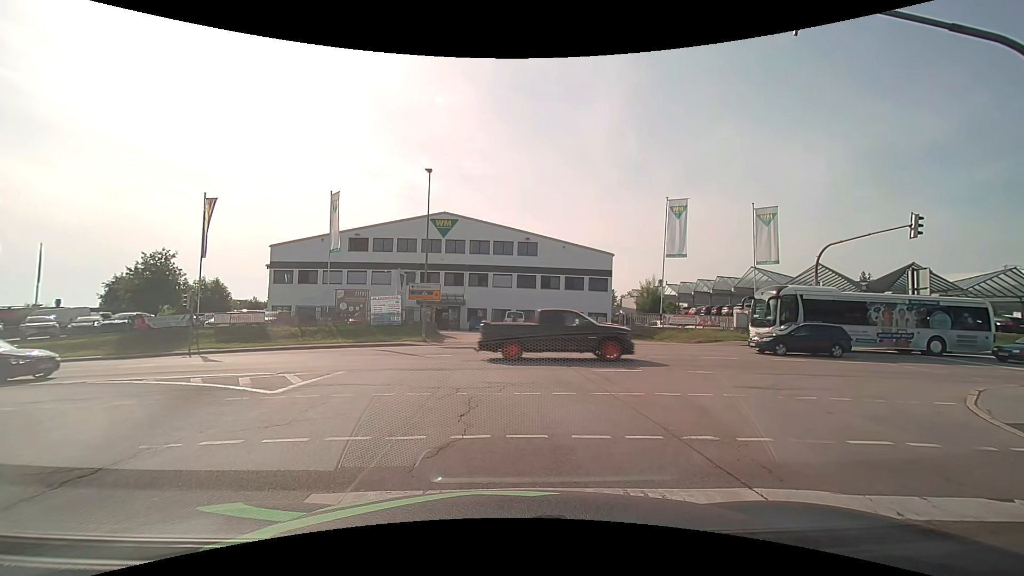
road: secondary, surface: asphalt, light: Day
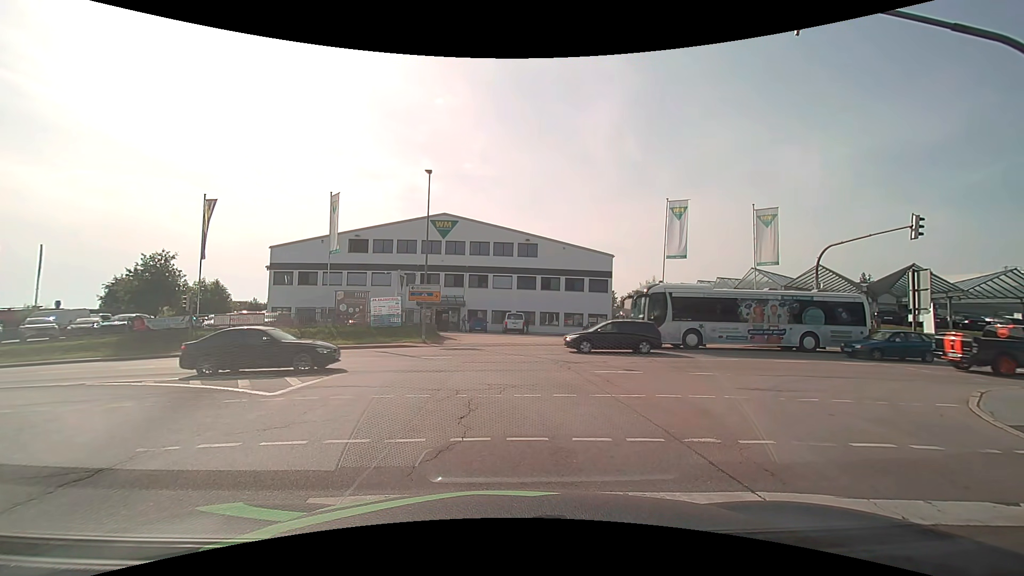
(0.0, +0.1) m; 0°
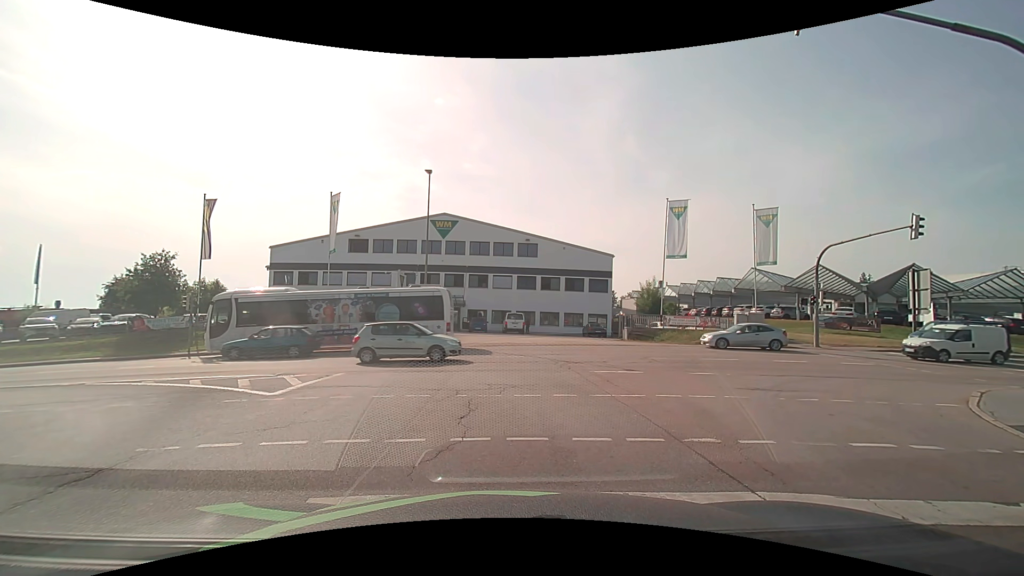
(0.0, 0.0) m; 0°
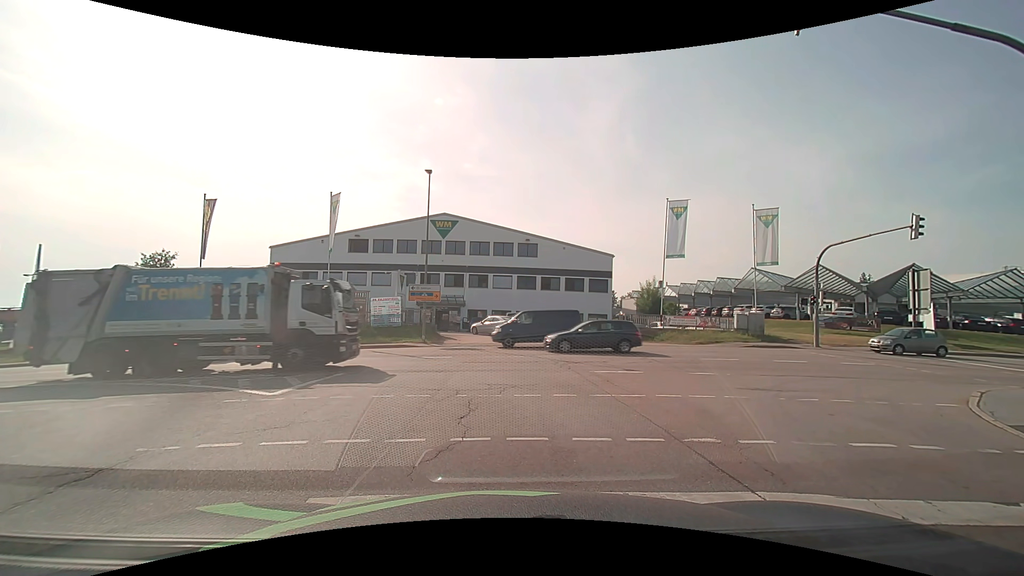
(0.0, 0.0) m; 0°
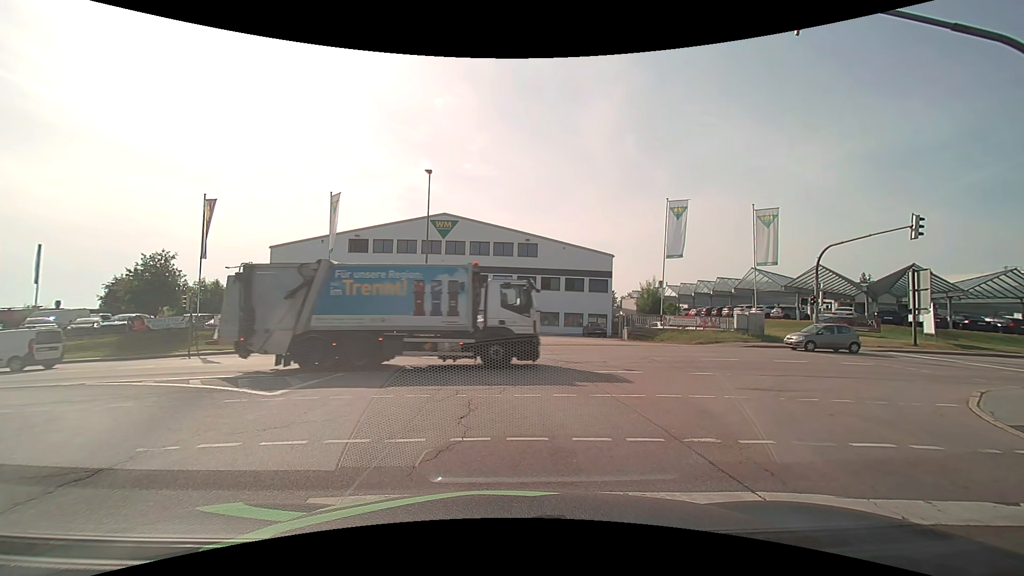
(0.0, 0.0) m; 0°
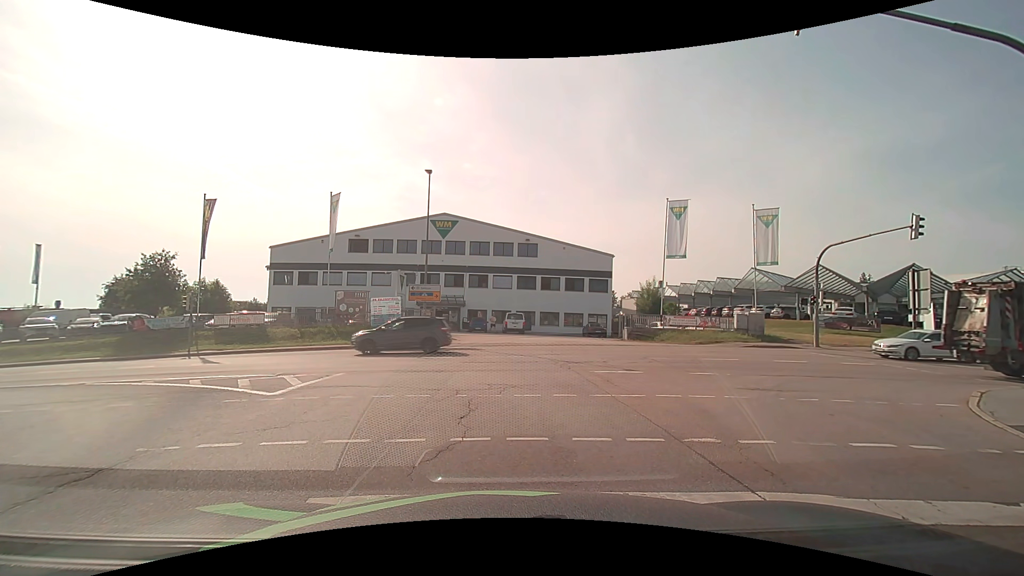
(0.0, 0.0) m; 0°
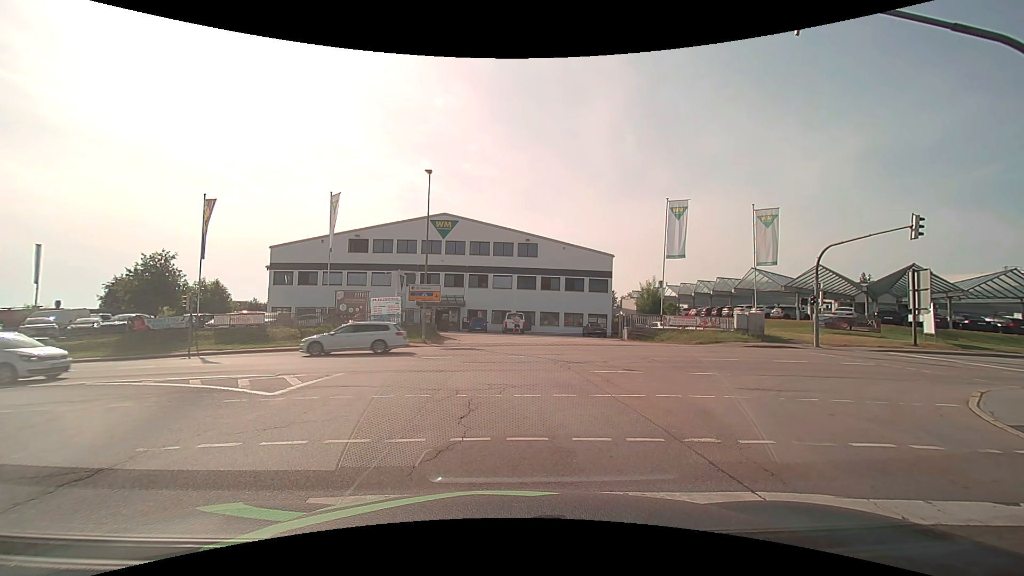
(0.0, 0.0) m; 0°
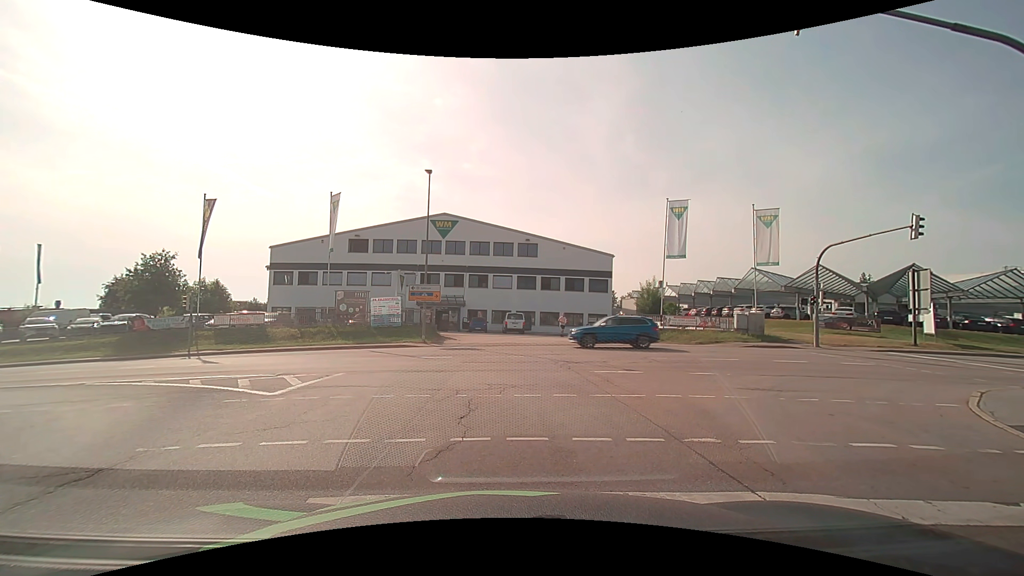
(0.0, 0.0) m; 0°
